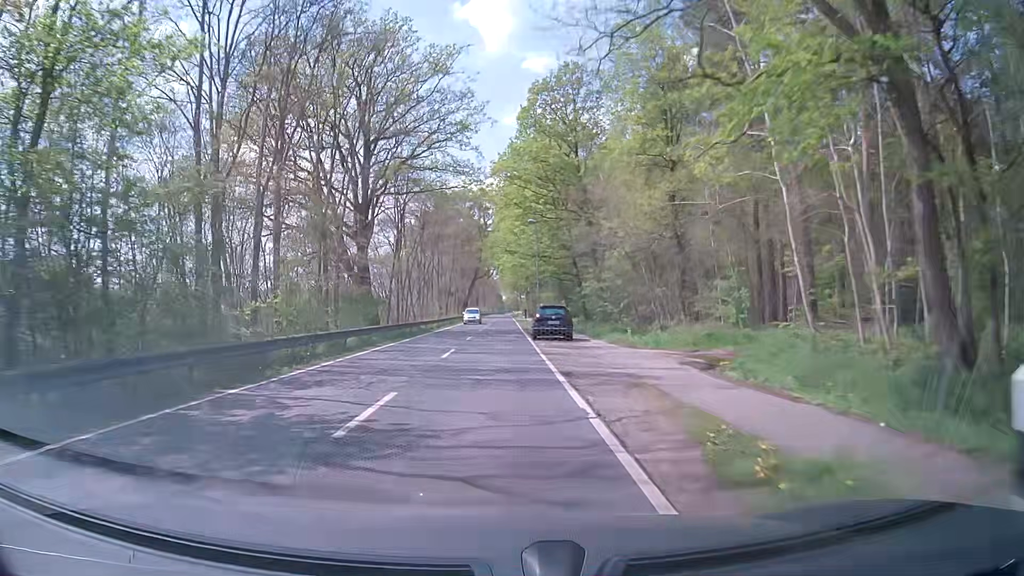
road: tertiary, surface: asphalt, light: Day
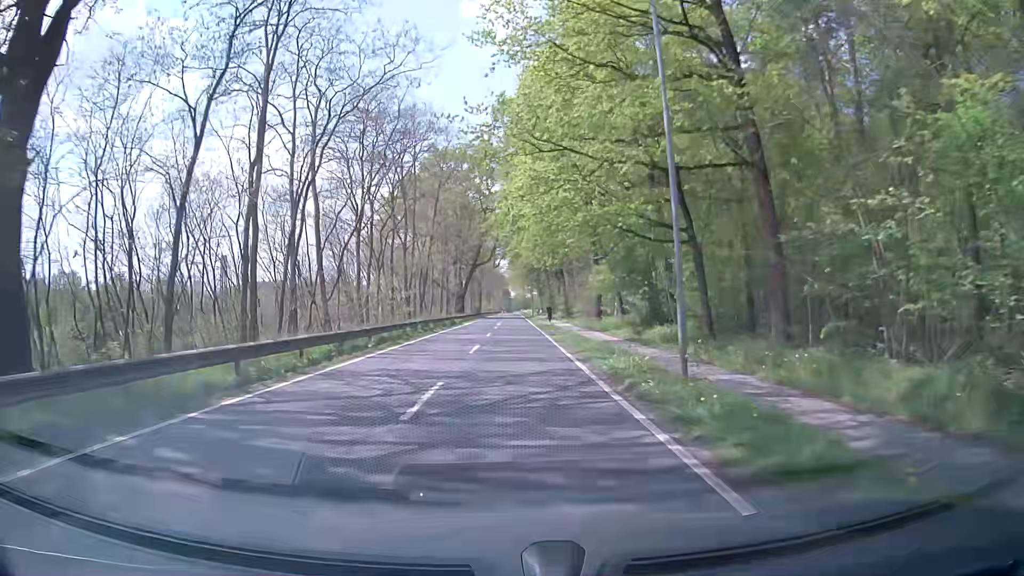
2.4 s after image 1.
(-0.5, +35.4) m; -1°
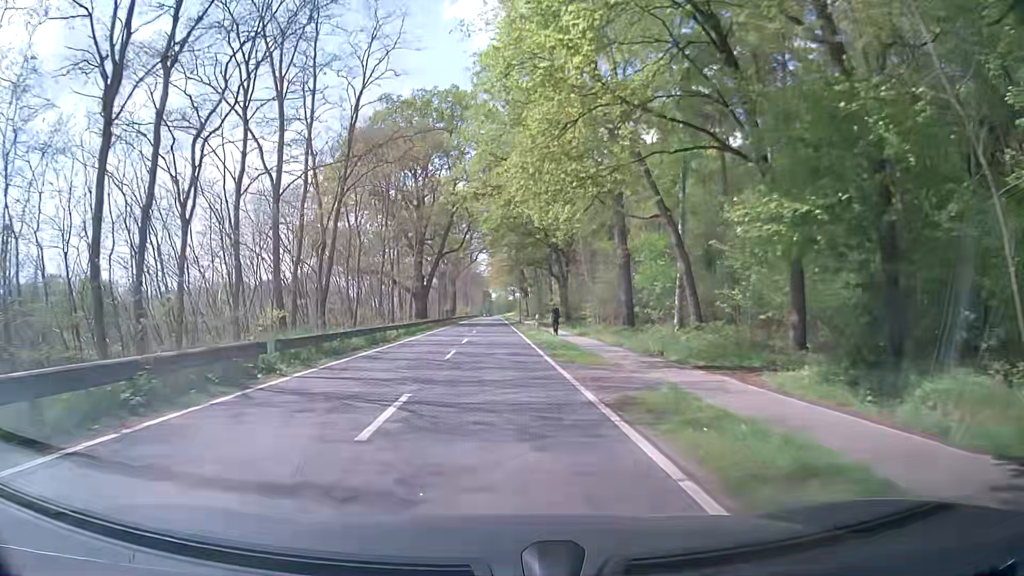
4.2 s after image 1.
(+0.3, +25.8) m; +2°
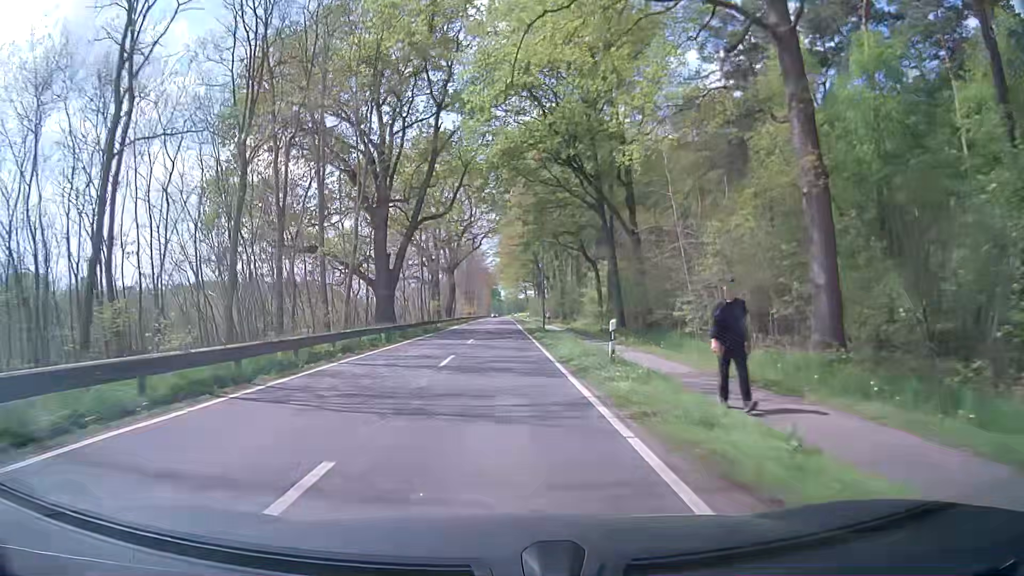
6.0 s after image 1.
(-0.2, +27.3) m; 0°
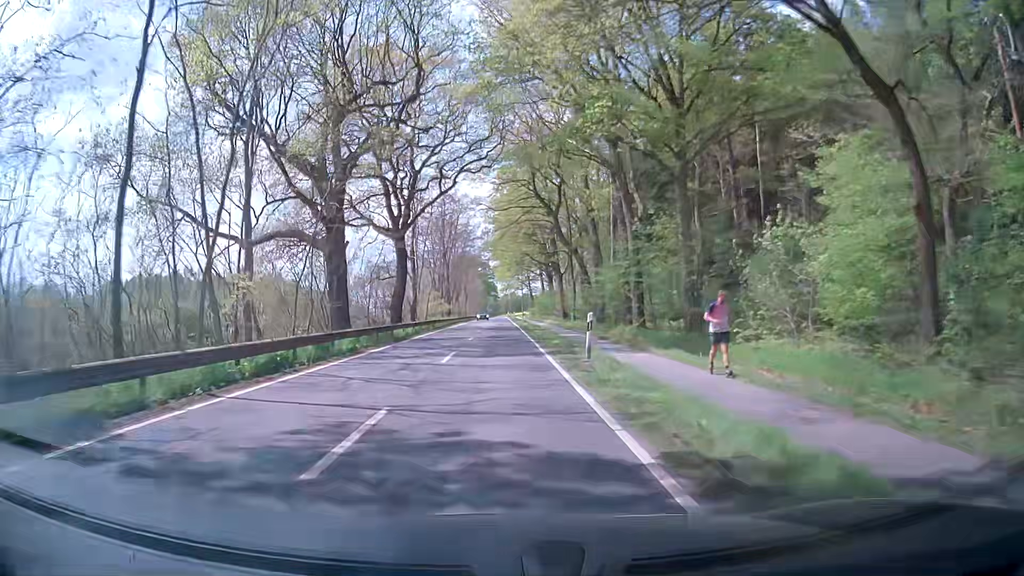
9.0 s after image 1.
(-0.5, +48.1) m; 0°
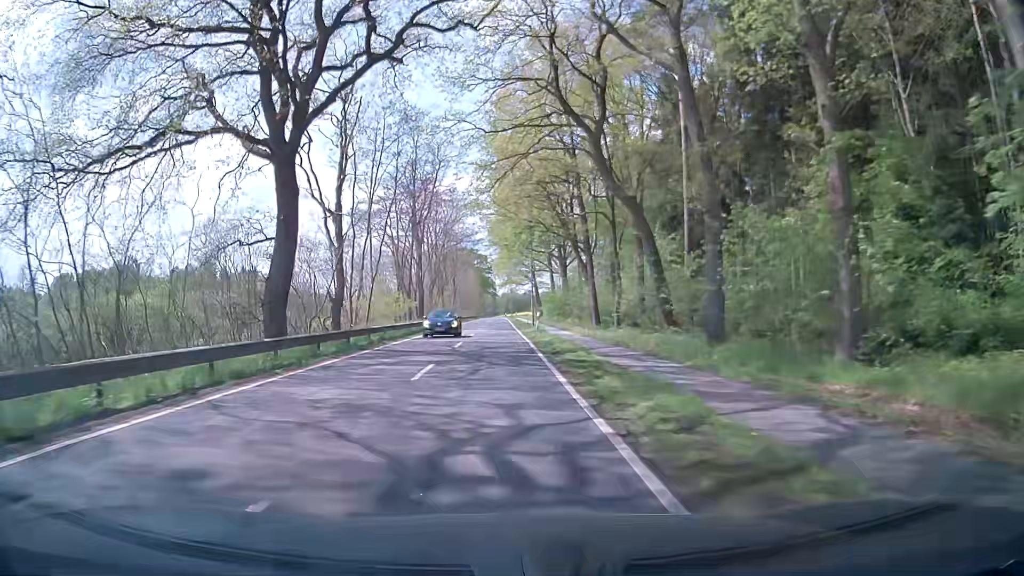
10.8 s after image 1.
(-0.2, +29.2) m; 0°
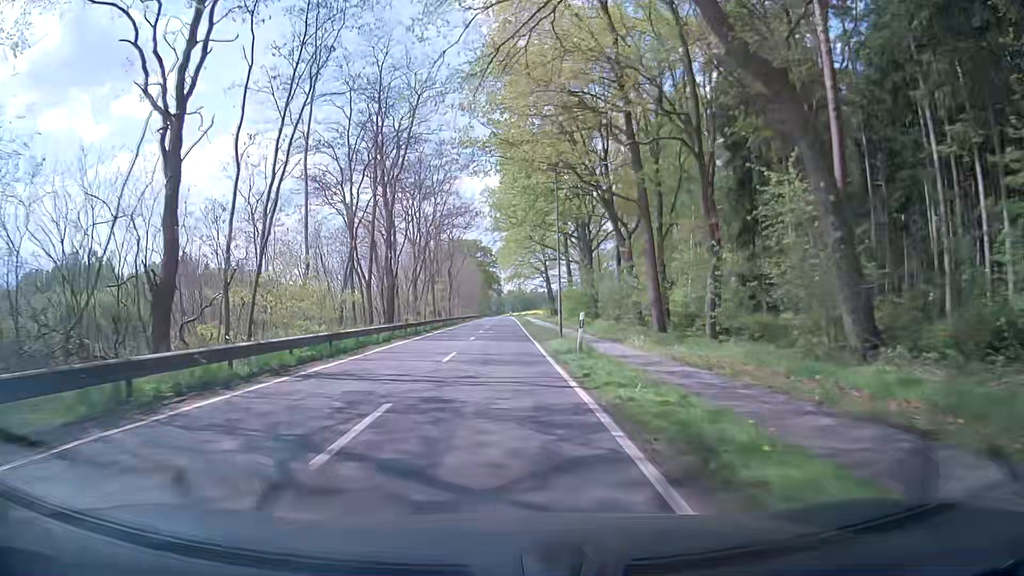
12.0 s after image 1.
(-0.2, +19.5) m; 0°
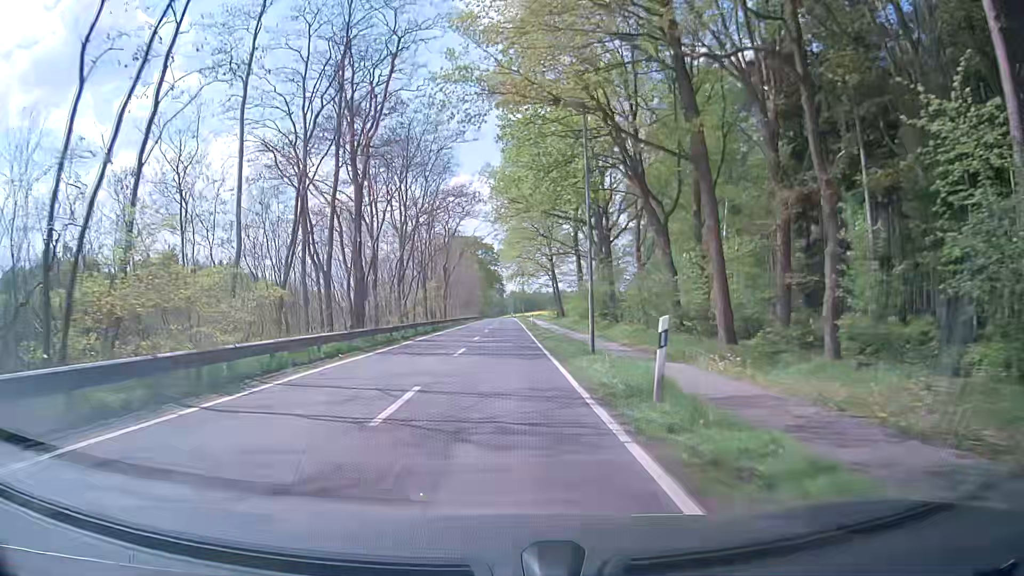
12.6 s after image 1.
(0.0, +9.8) m; -1°
(0, +10) (0, +20) (0, +30) (0, +40) (0, +50) (0, +60) (0, +70) (+1, +80) (+1, +90) (0, +100) m
